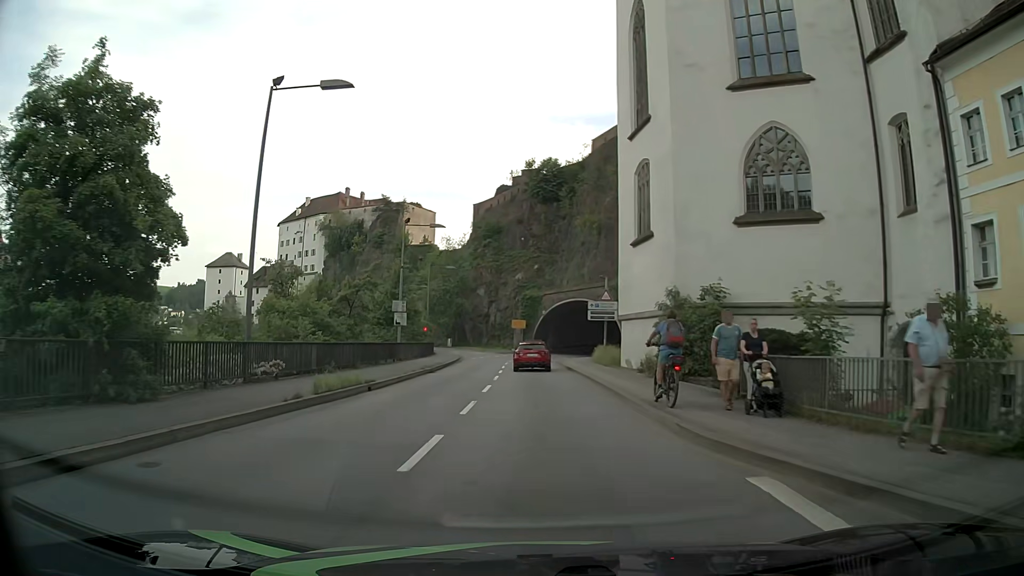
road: primary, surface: asphalt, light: Day
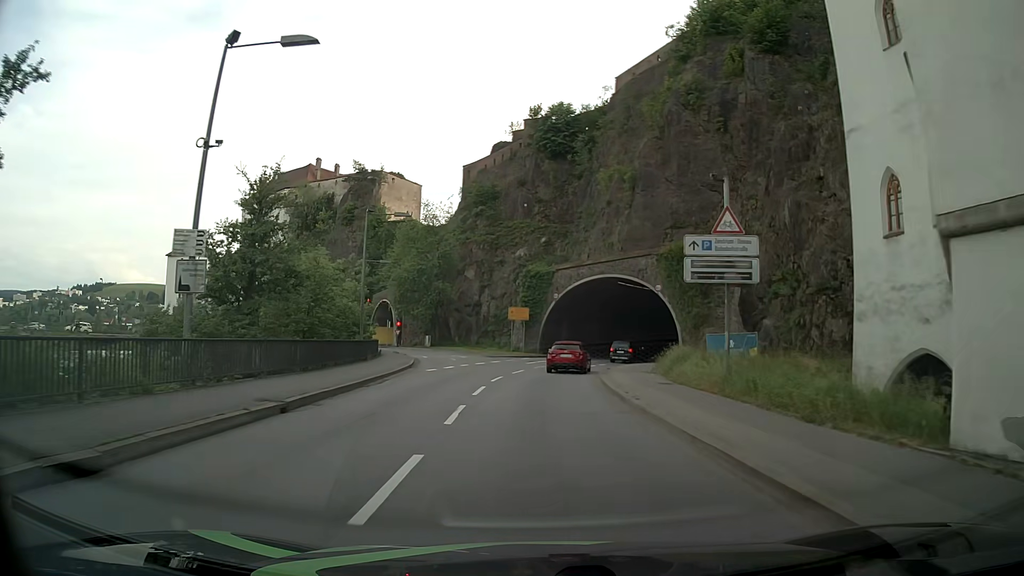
(-0.3, +25.9) m; 0°
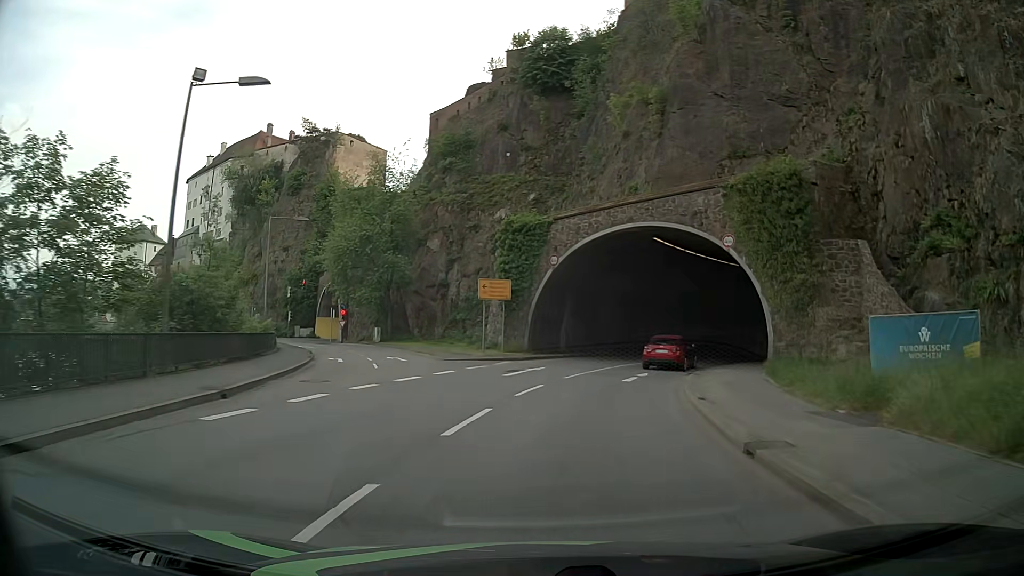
(-0.1, +20.0) m; +1°
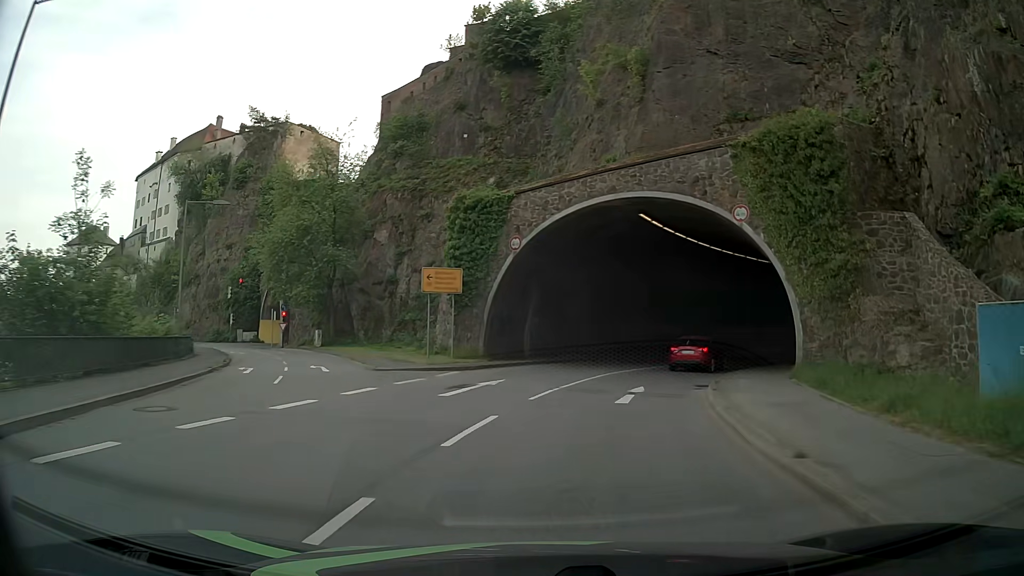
(+0.1, +6.6) m; +3°
